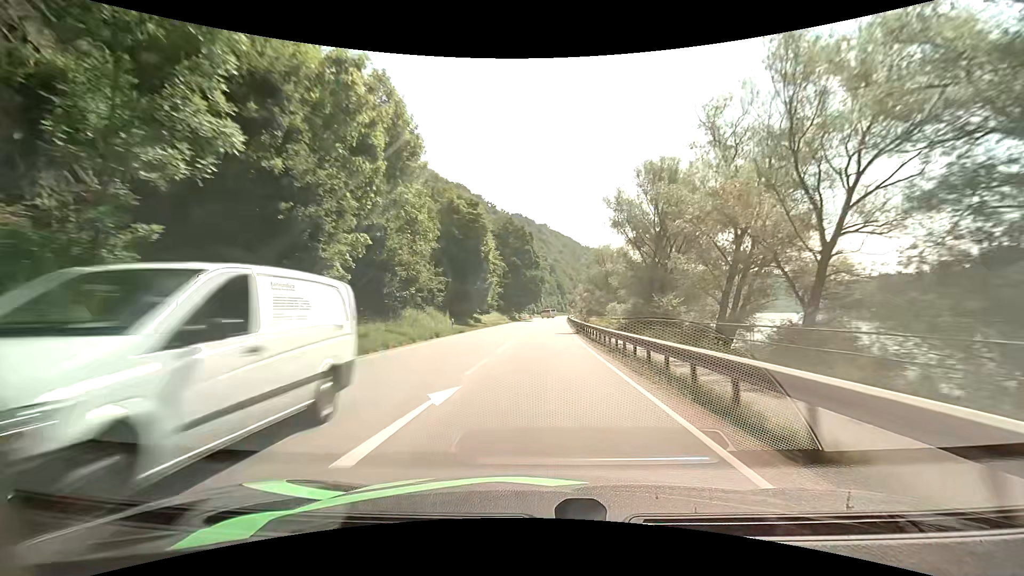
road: primary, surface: asphalt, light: Day
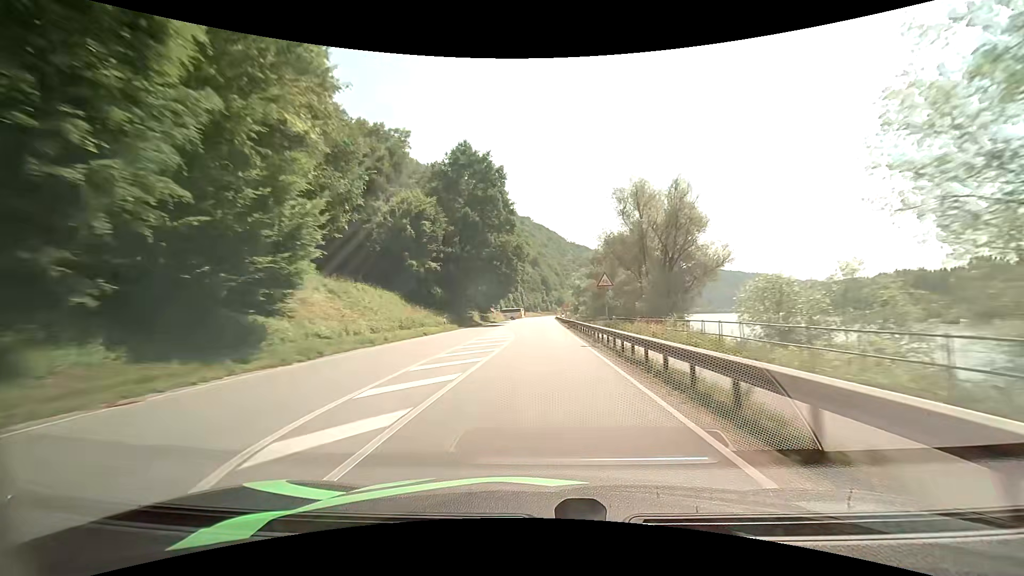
(+0.9, +48.5) m; +2°
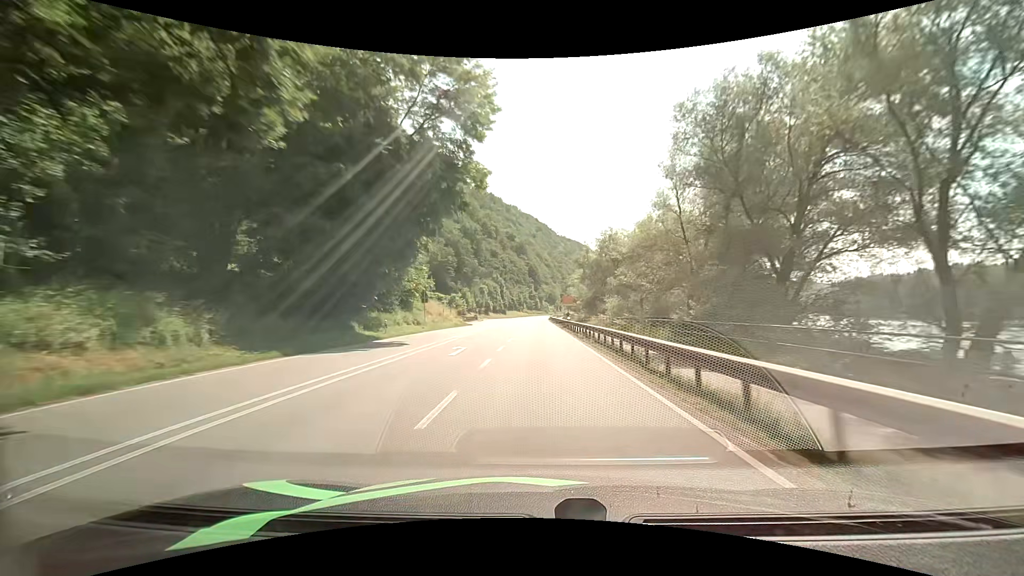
(+0.6, +60.4) m; +1°
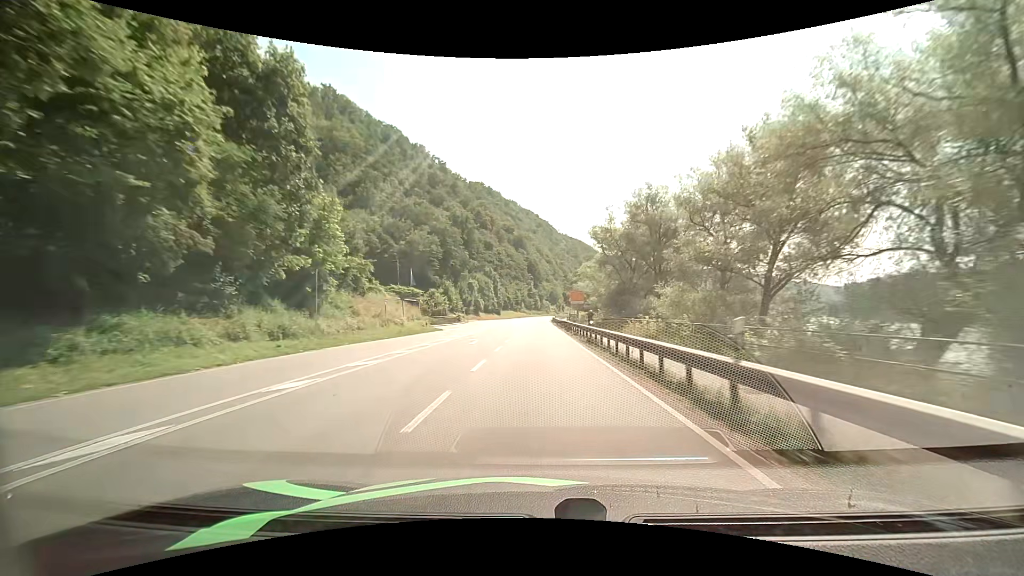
(+0.1, +24.0) m; 0°
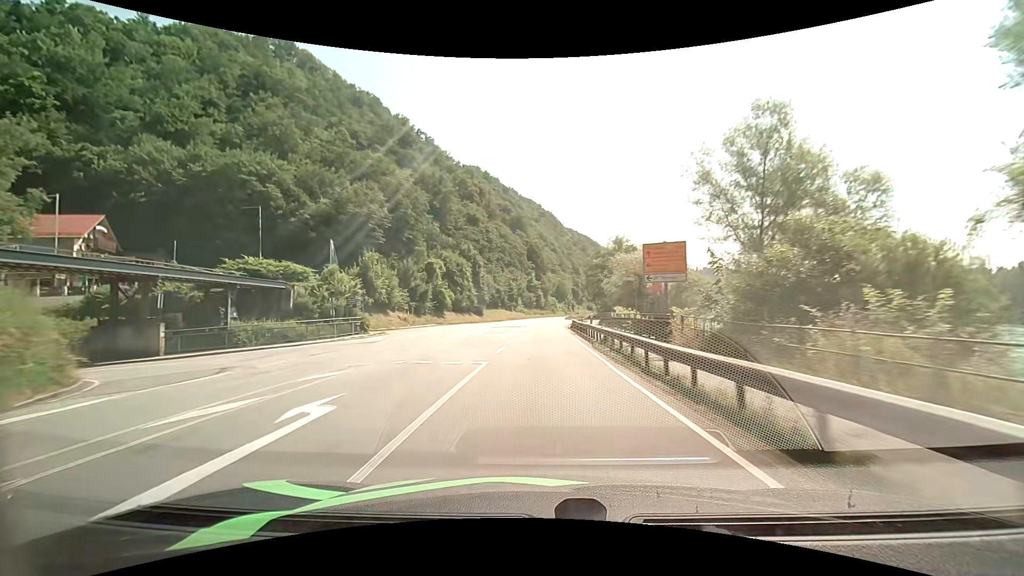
(+0.2, +48.2) m; 0°
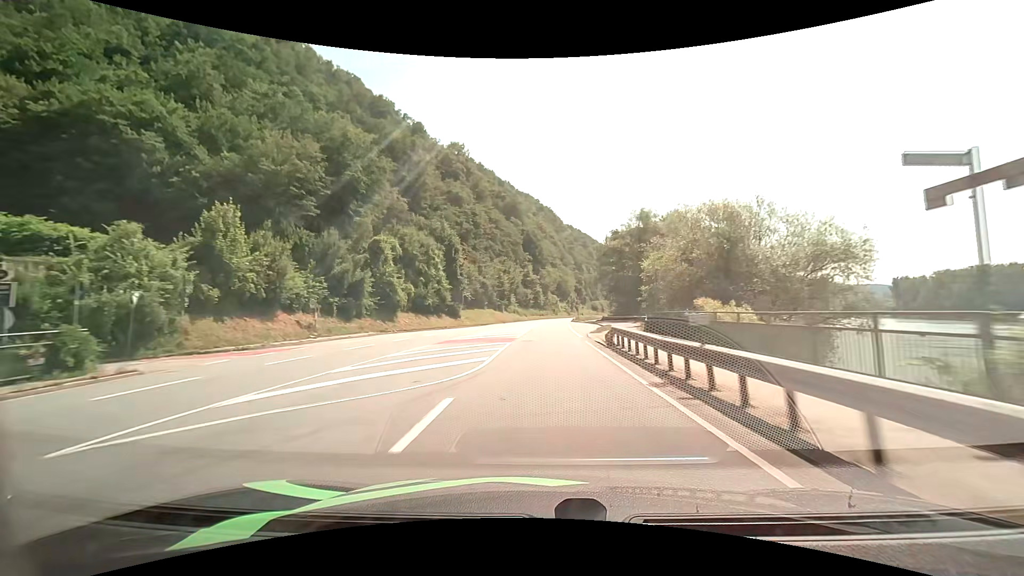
(+0.1, +24.2) m; 0°
(0, +10) (0, +20) (0, +30) (0, +40) (+1, +50) (+1, +60) (+2, +70) (+3, +80) (+4, +90) (+6, +100) m
